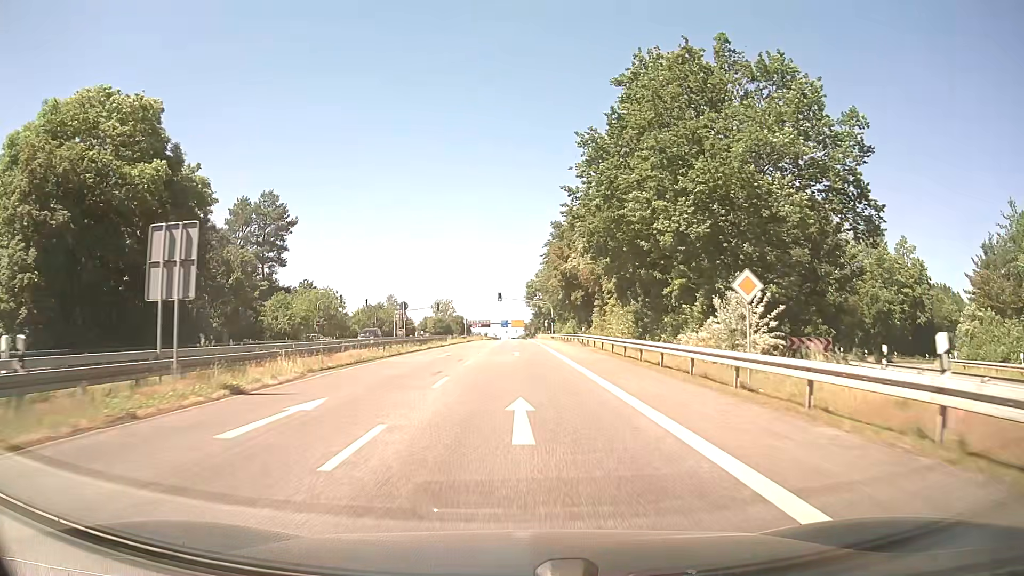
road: secondary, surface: asphalt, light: Day
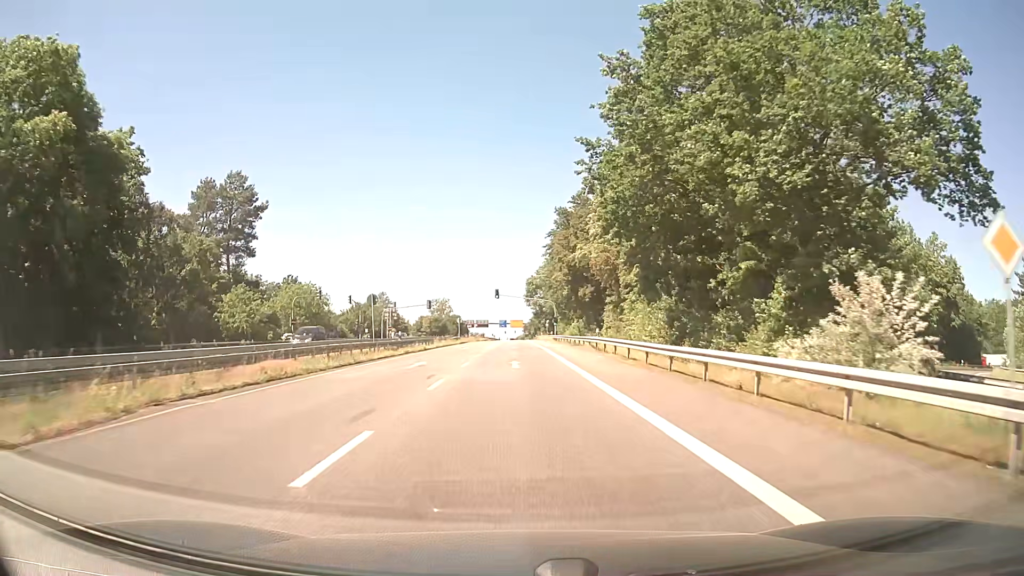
(0.0, +9.6) m; 0°
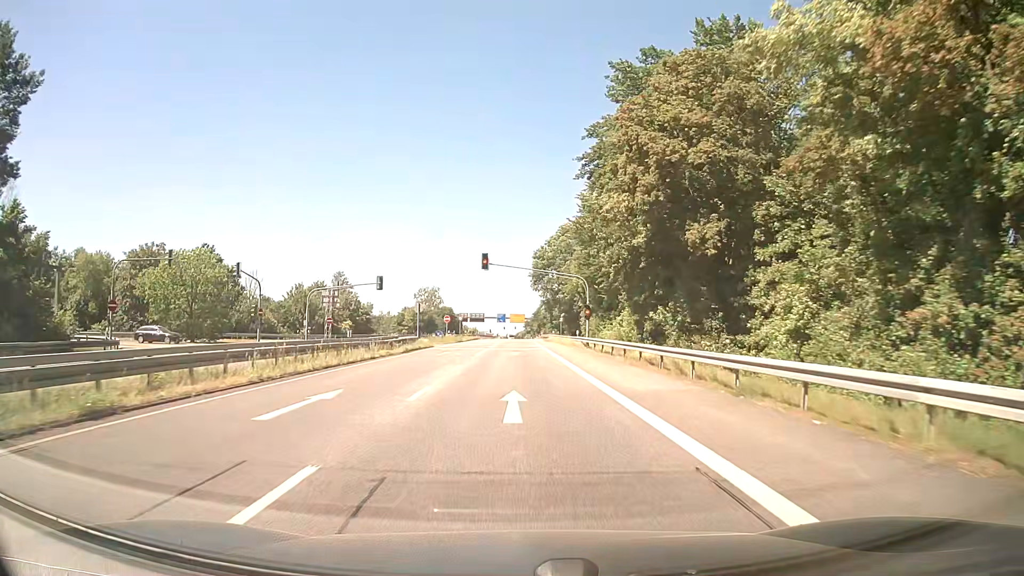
(-0.2, +38.2) m; 0°
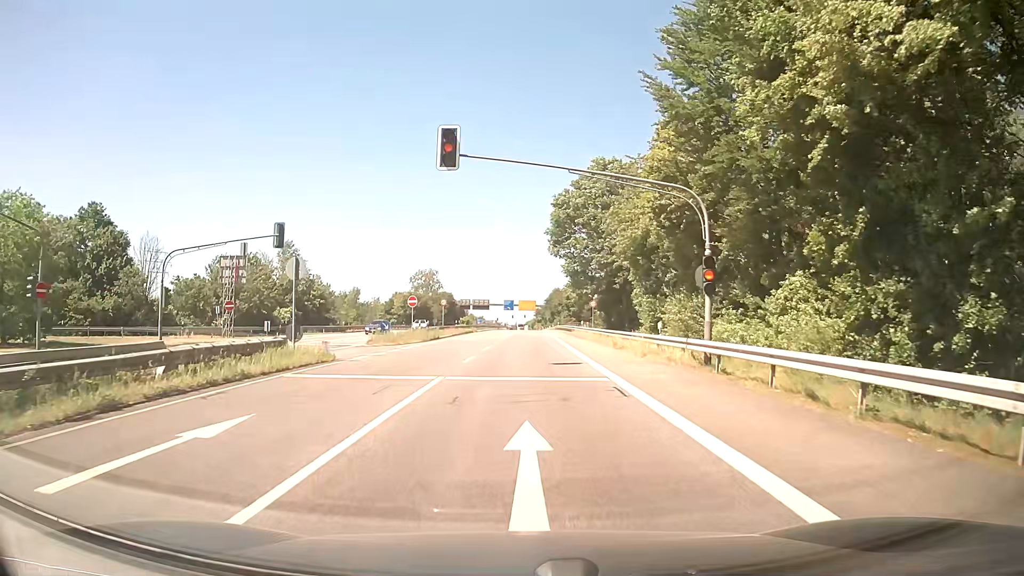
(-0.1, +28.8) m; -1°
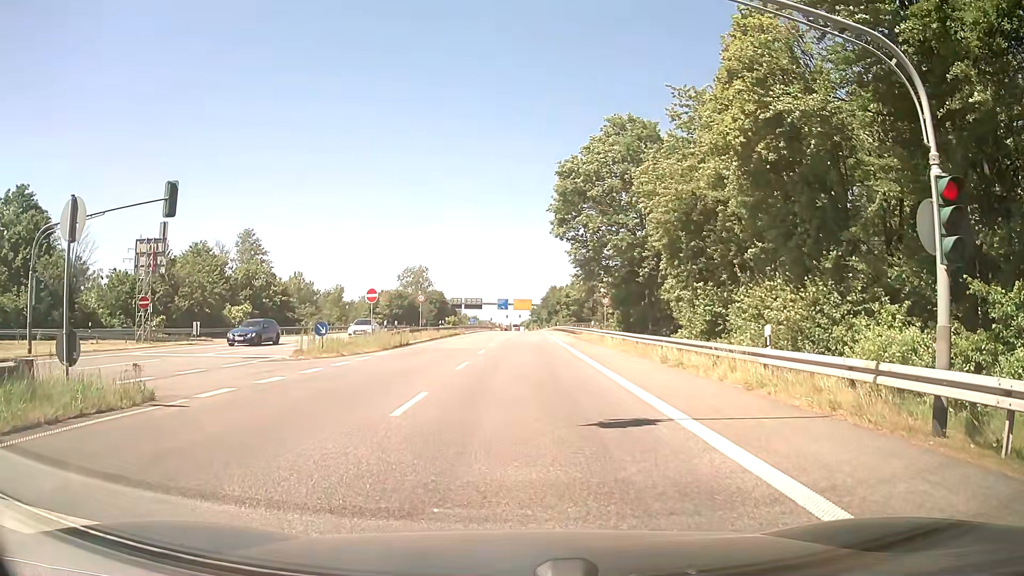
(-0.1, +10.6) m; +1°
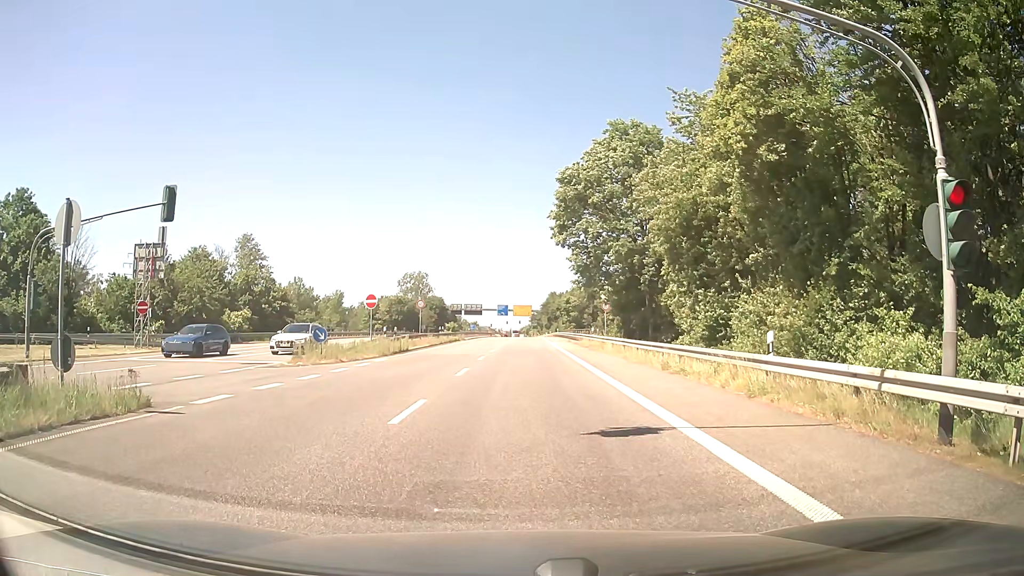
(0.0, +0.3) m; 0°
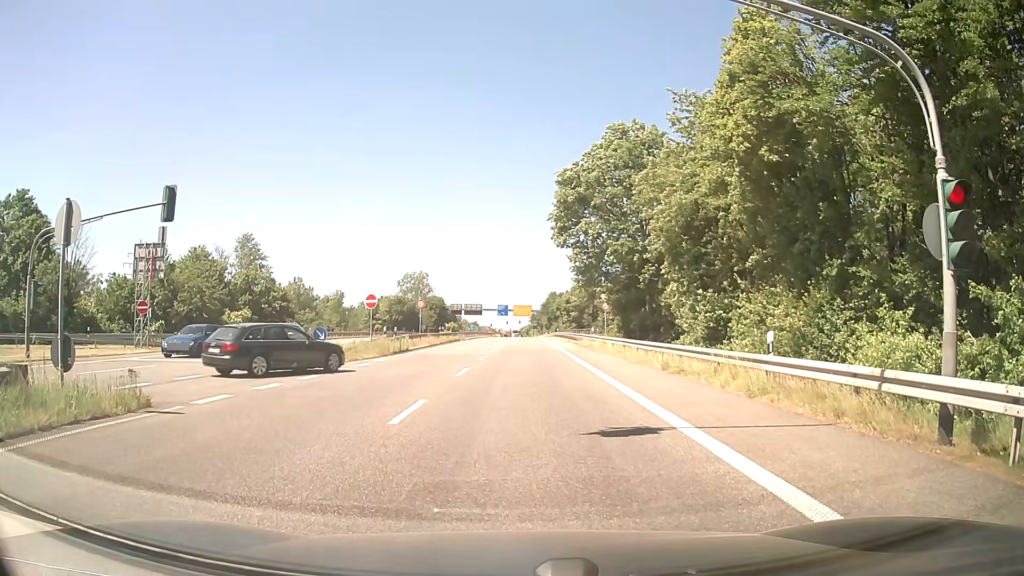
(0.0, 0.0) m; 0°
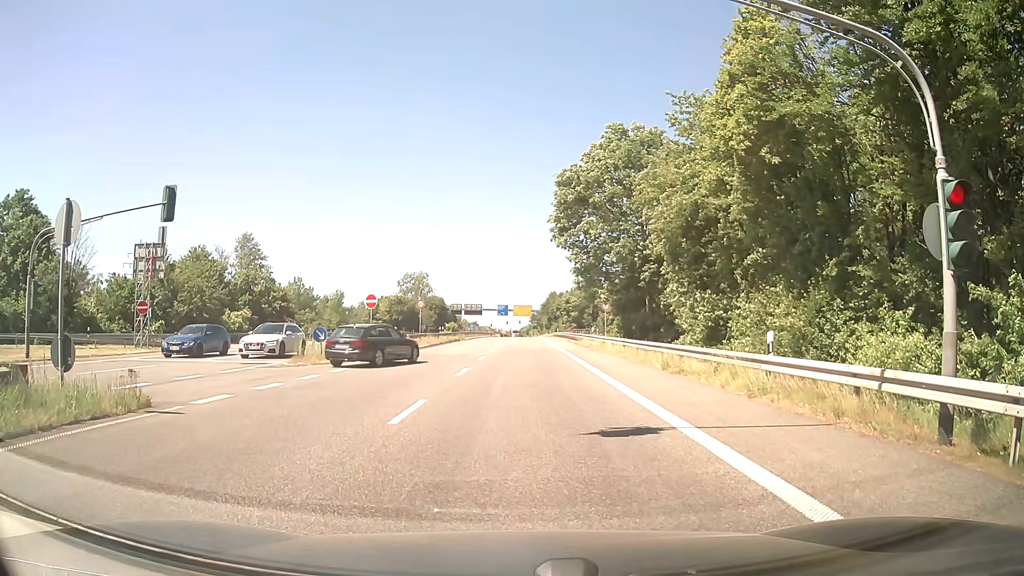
(0.0, 0.0) m; 0°
(0, +10) (0, +20) (+1, +30) (+1, +40) (+1, +50) (+1, +60) (+1, +70) (+1, +80) (+1, +90) (+1, +100) m
